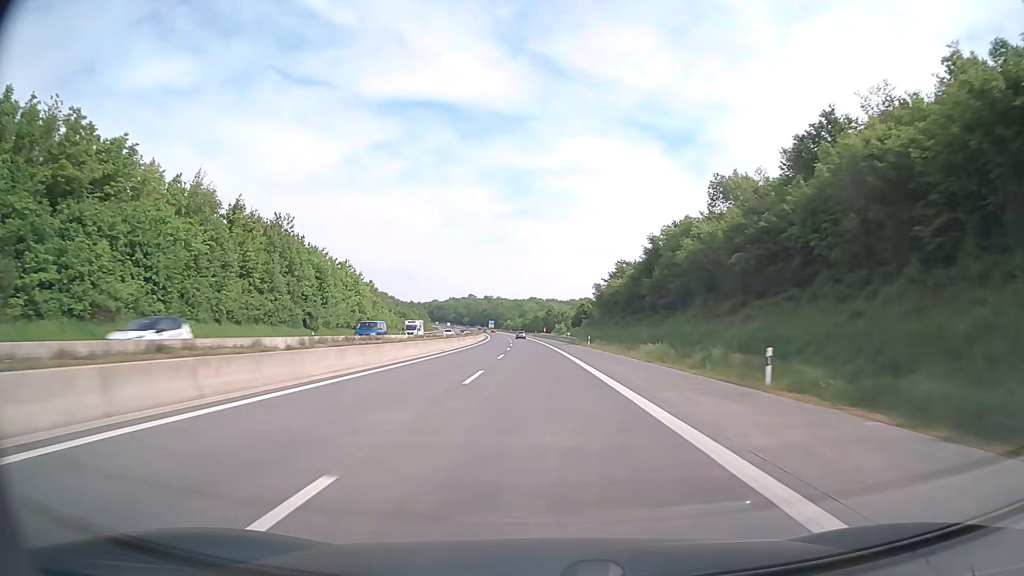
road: motorway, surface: asphalt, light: Day
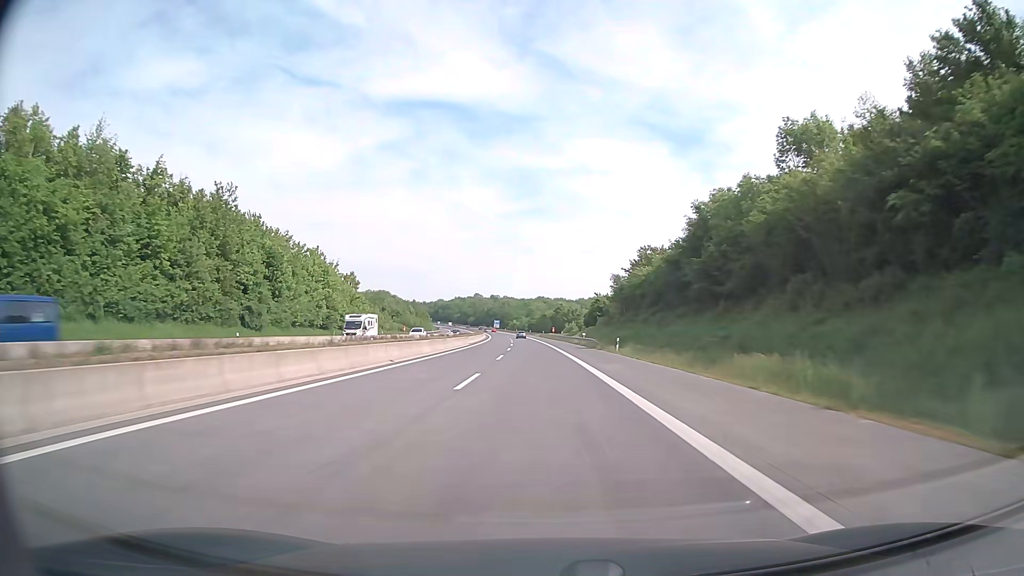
(-0.2, +19.8) m; -1°
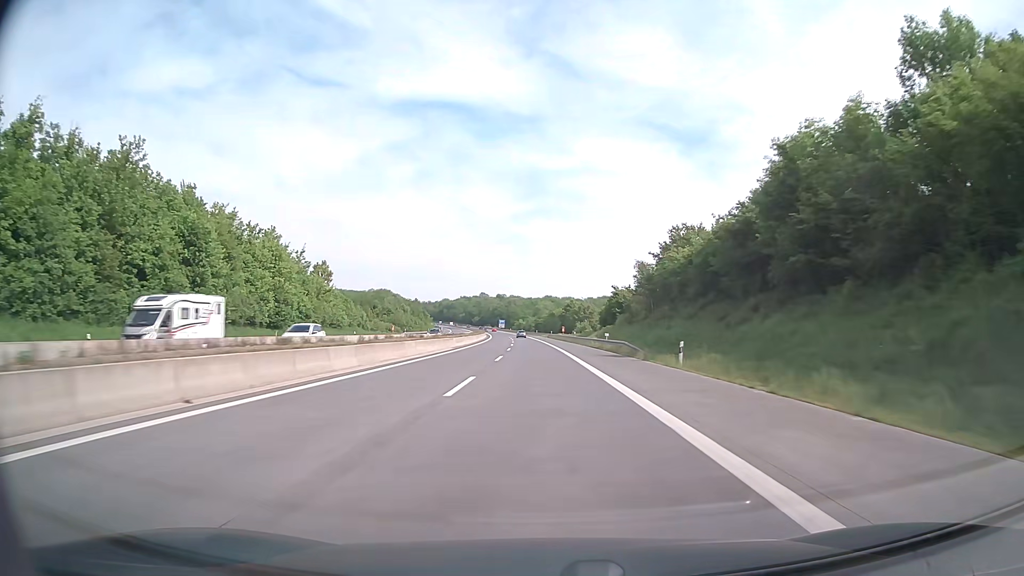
(-0.1, +19.8) m; -1°
(0, +10) (0, +20) (0, +30) (0, +40) (-1, +50) (-1, +60) (-1, +70) (-2, +80) (-2, +90) (-3, +100) m
